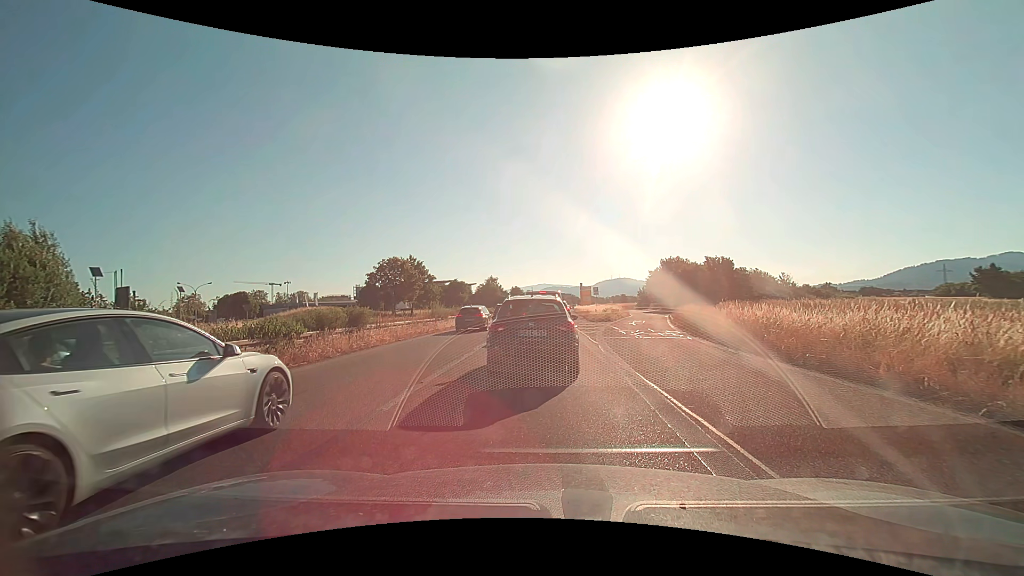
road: trunk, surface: asphalt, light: Day
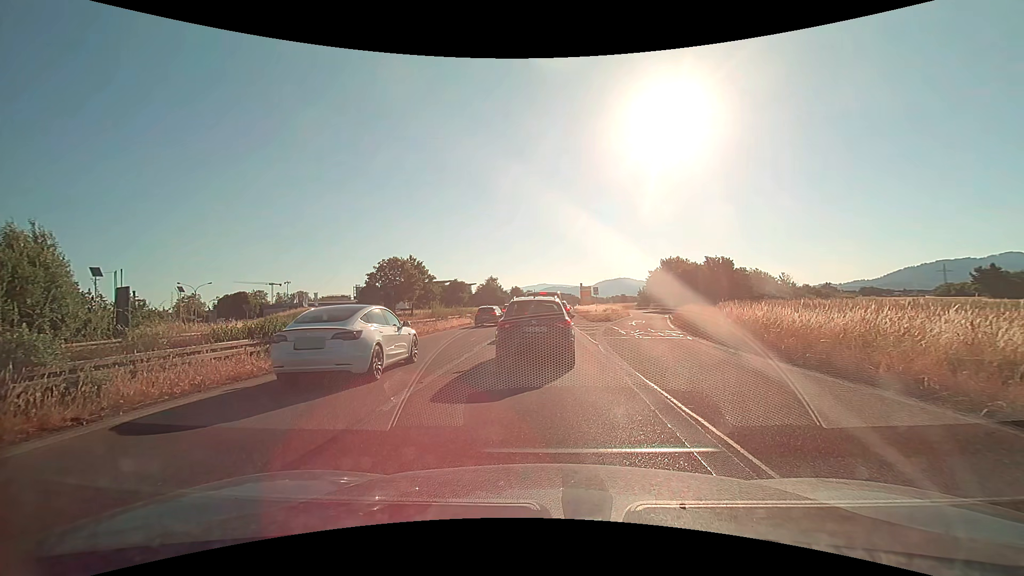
(0.0, 0.0) m; 0°
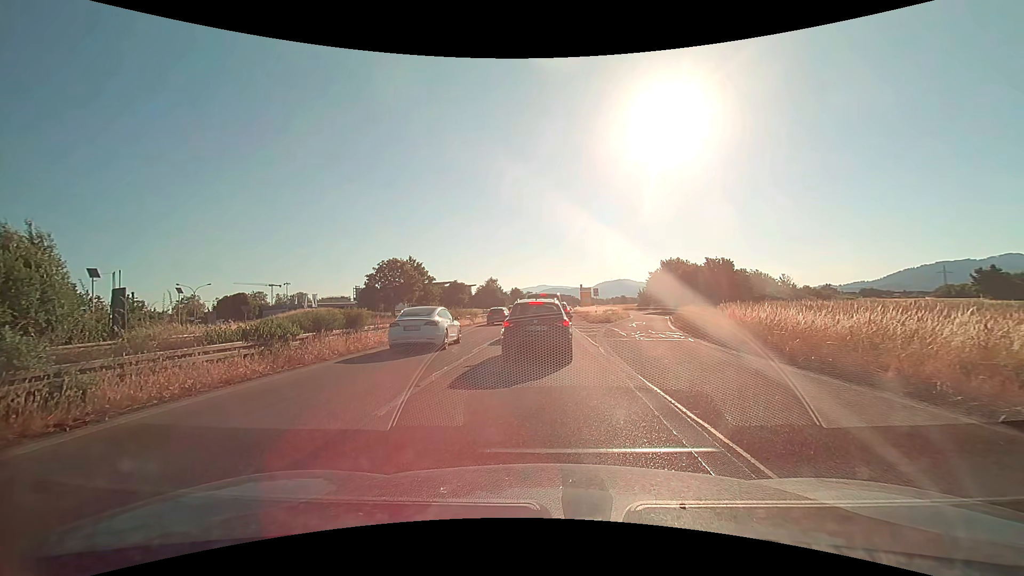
(0.0, +0.2) m; 0°
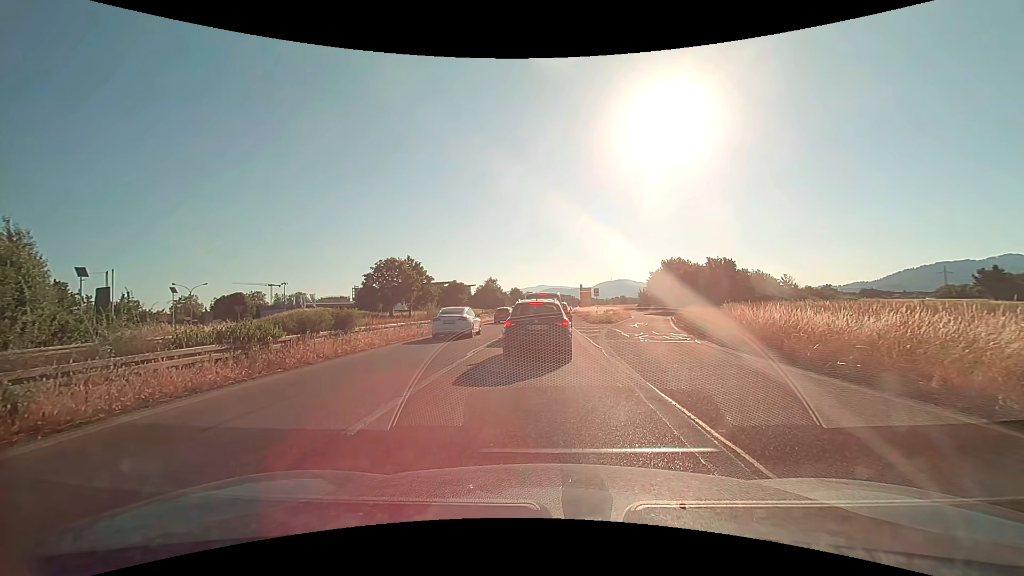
(0.0, +1.0) m; 0°
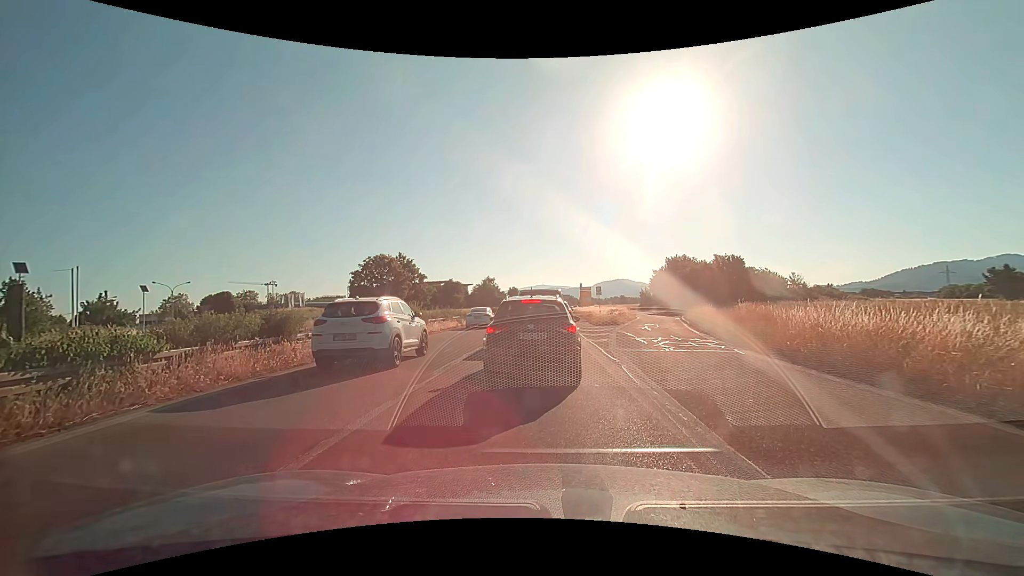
(0.0, +4.2) m; +2°
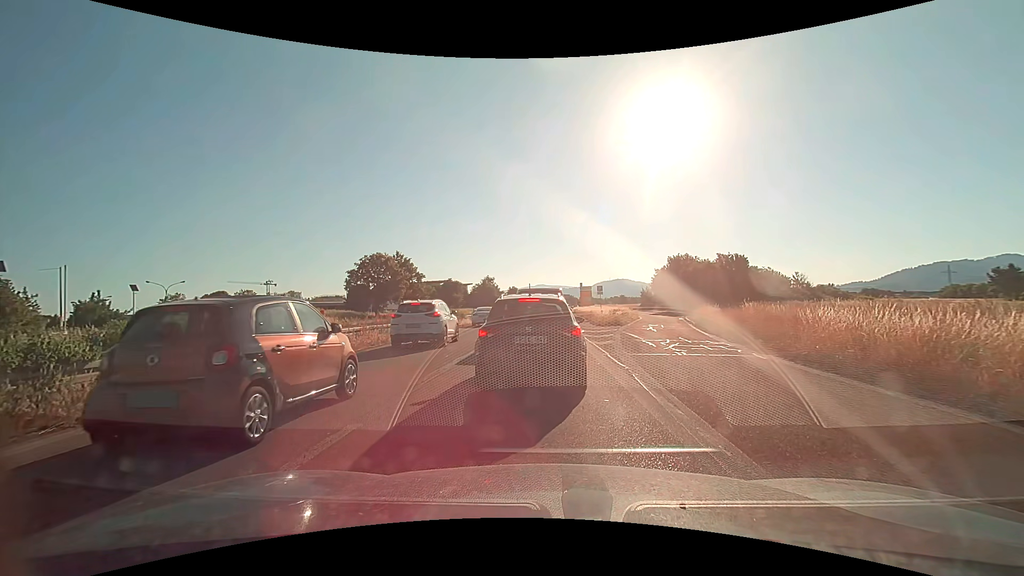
(0.0, +1.3) m; 0°
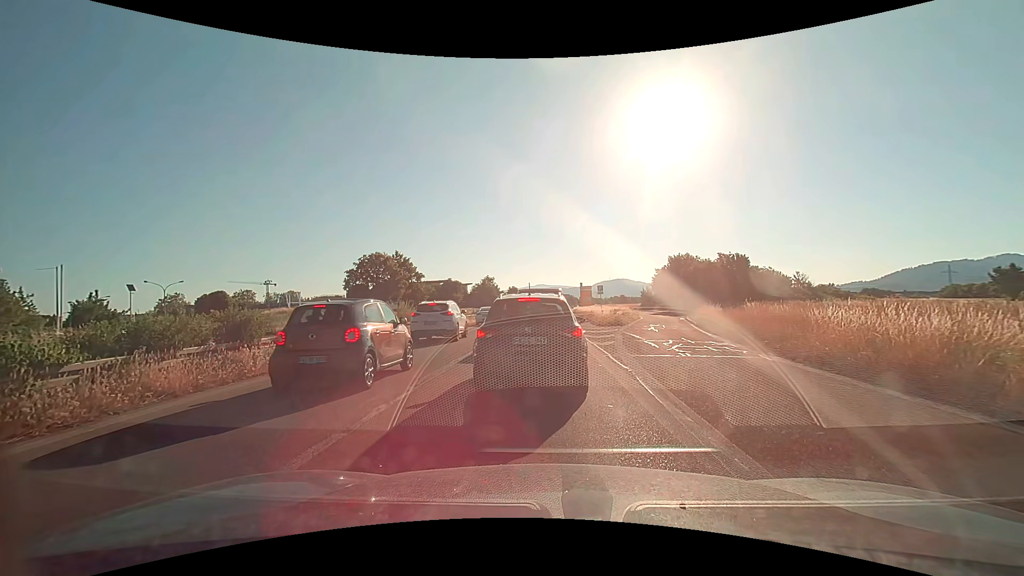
(0.0, +0.4) m; 0°
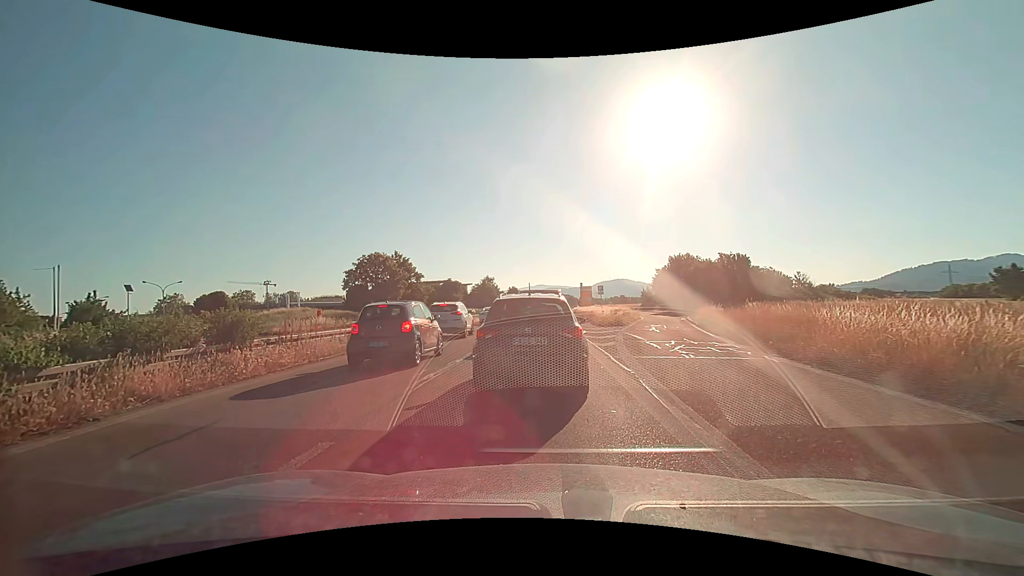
(0.0, +0.3) m; 0°
